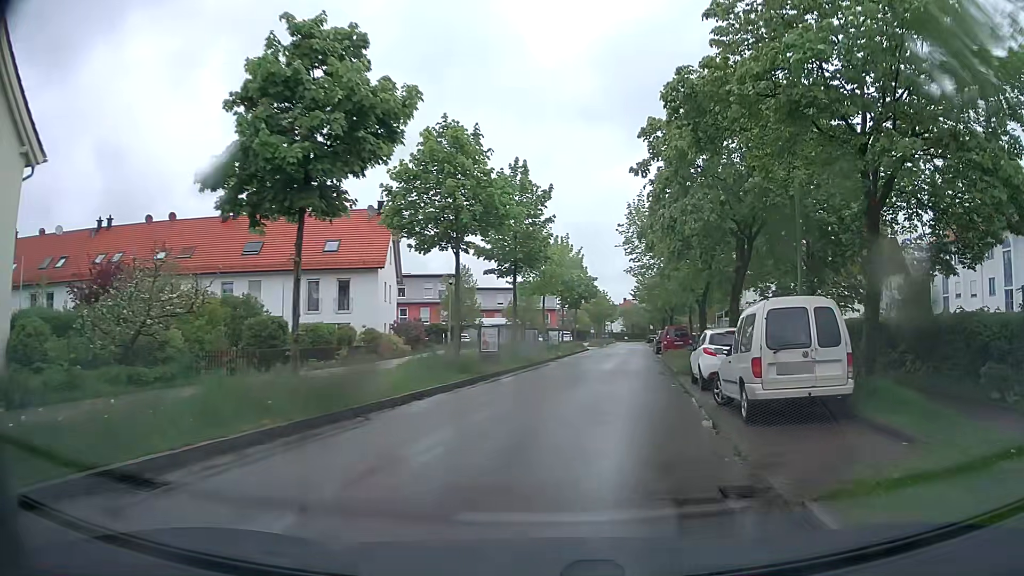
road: residential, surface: asphalt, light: Day
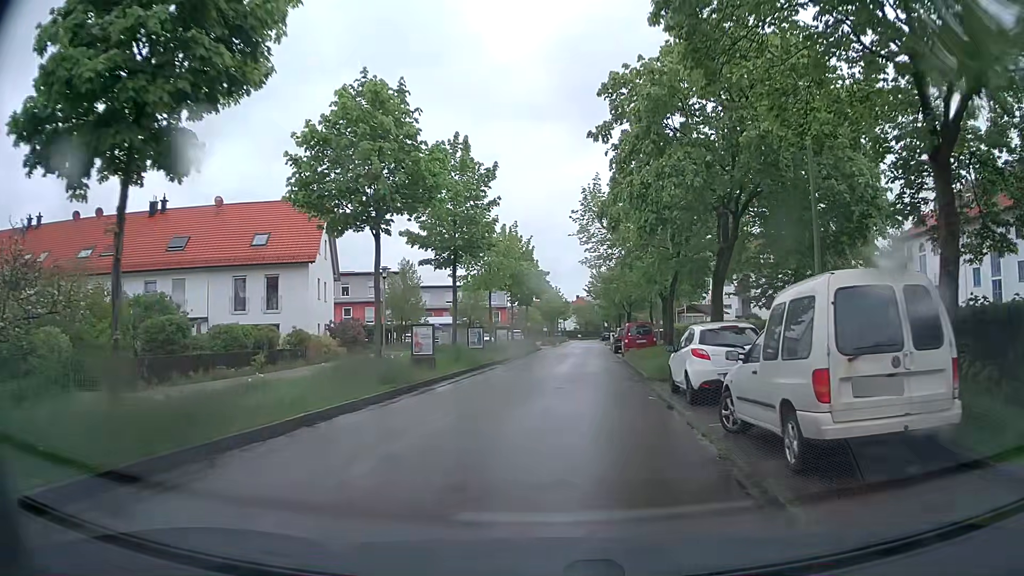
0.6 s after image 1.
(+0.2, +4.1) m; +4°
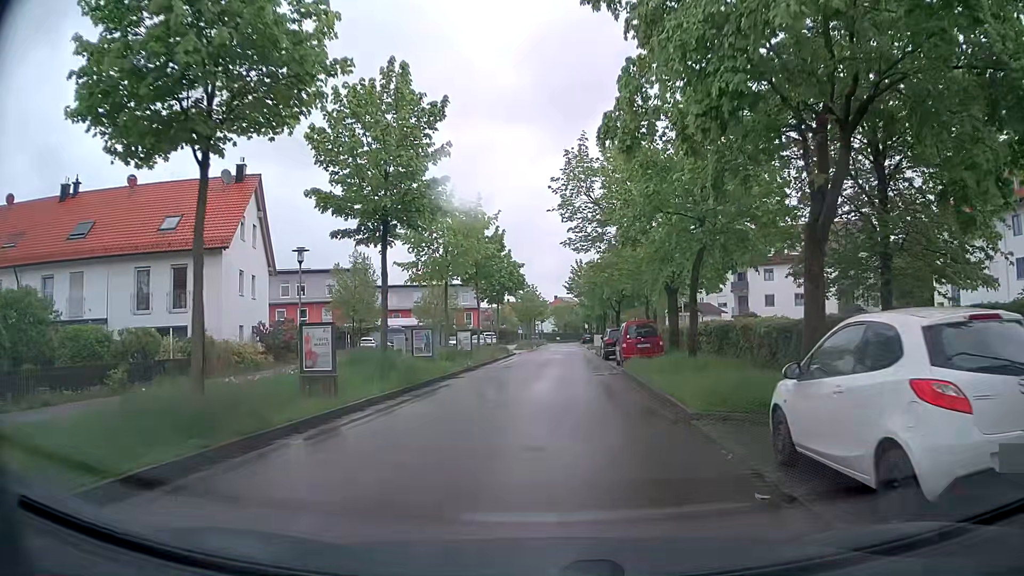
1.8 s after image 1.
(+0.2, +8.4) m; +3°
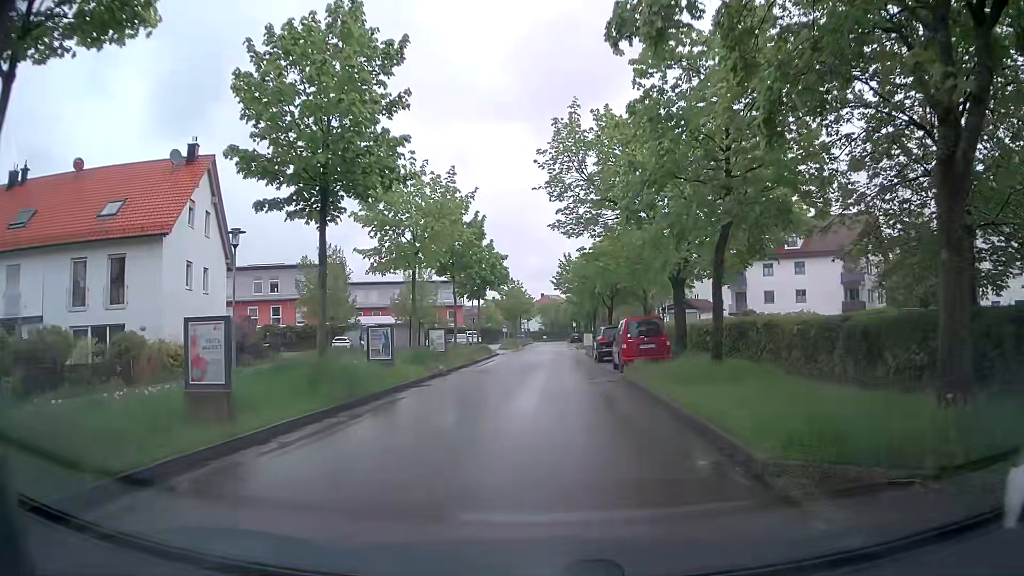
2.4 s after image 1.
(0.0, +4.3) m; +2°
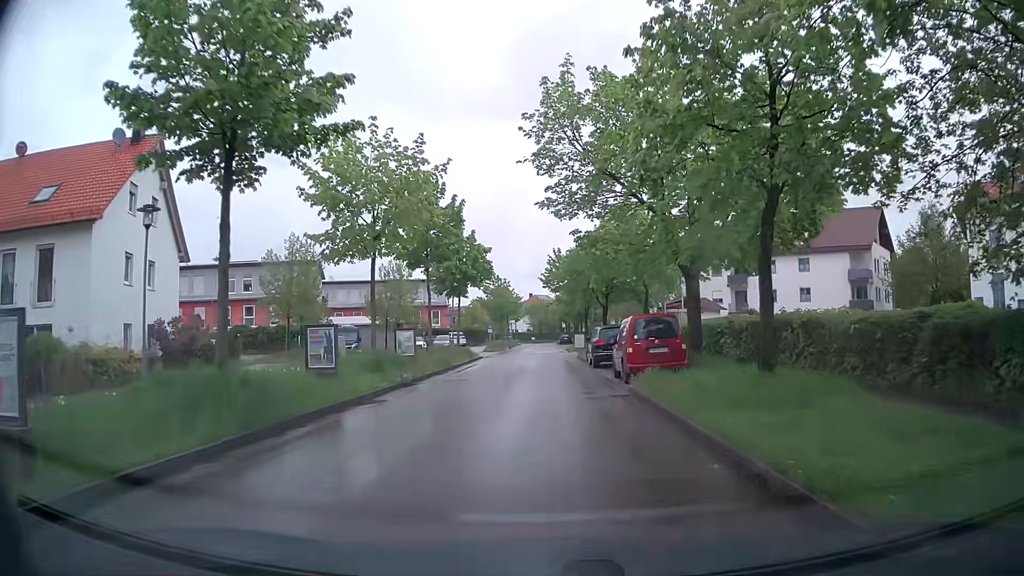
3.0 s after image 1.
(0.0, +4.3) m; 0°
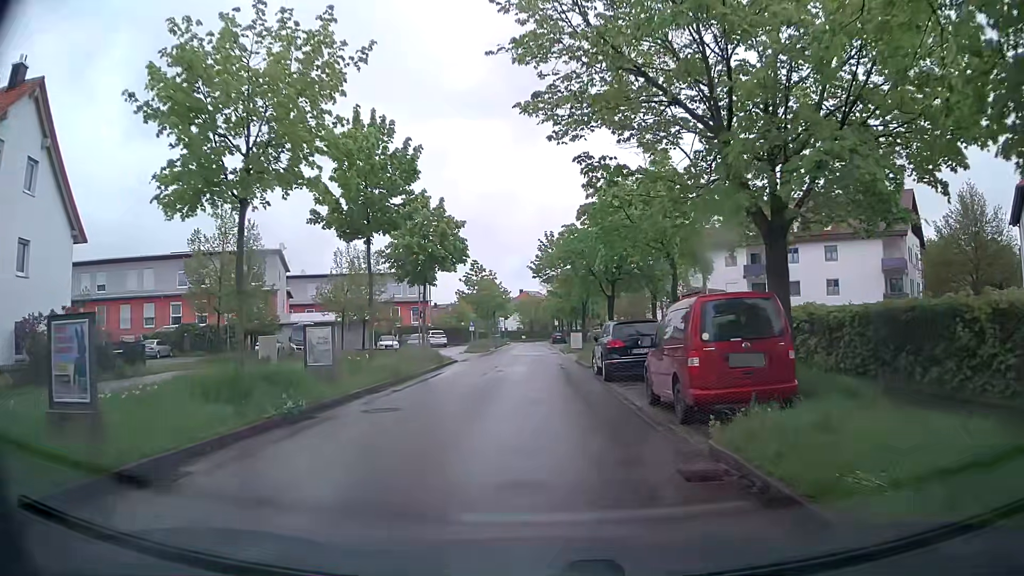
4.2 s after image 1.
(+0.1, +8.7) m; +1°
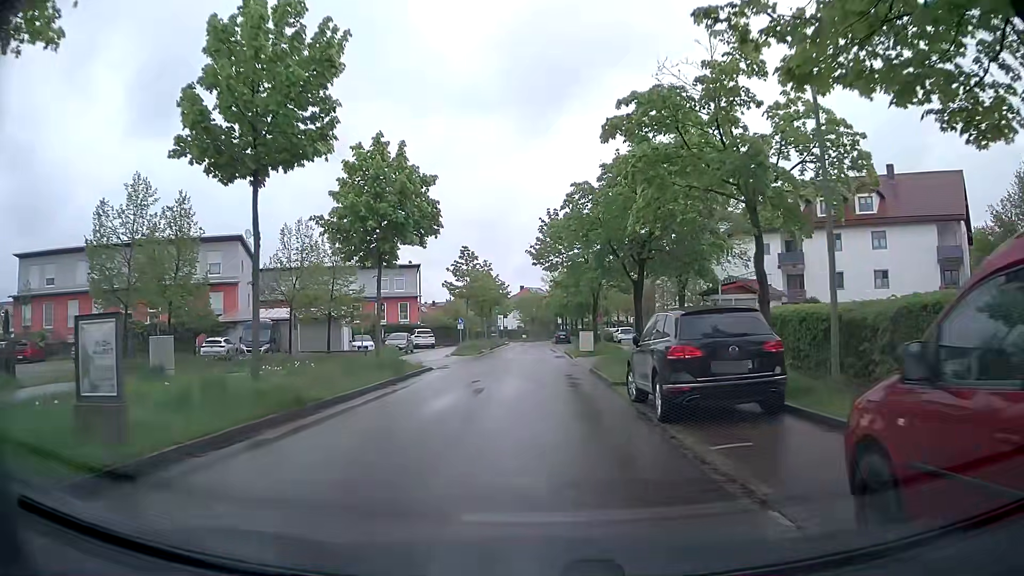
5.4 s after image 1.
(0.0, +8.8) m; 0°
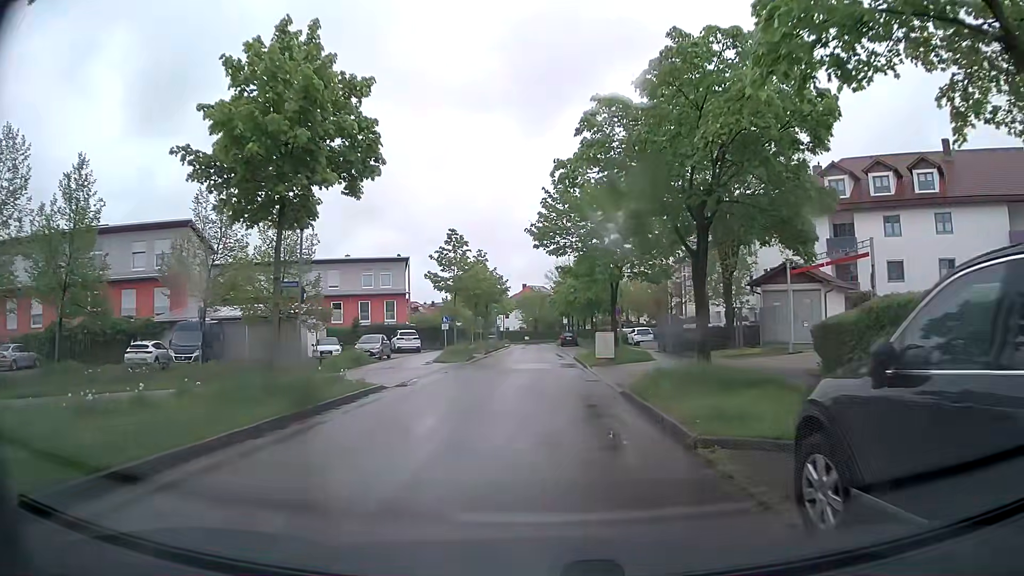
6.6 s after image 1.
(-0.1, +8.9) m; +1°
